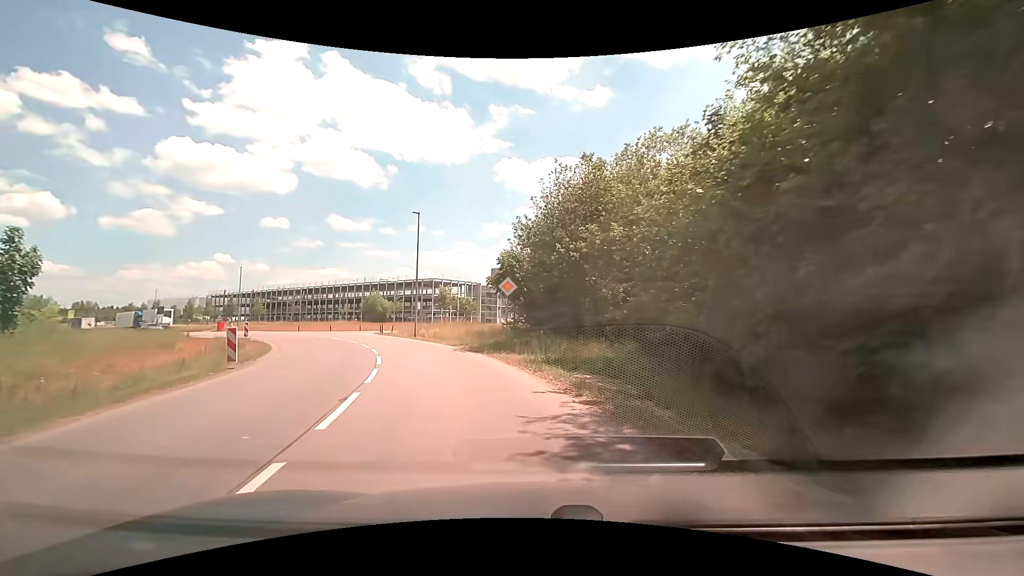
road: unclassified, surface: asphalt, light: Day
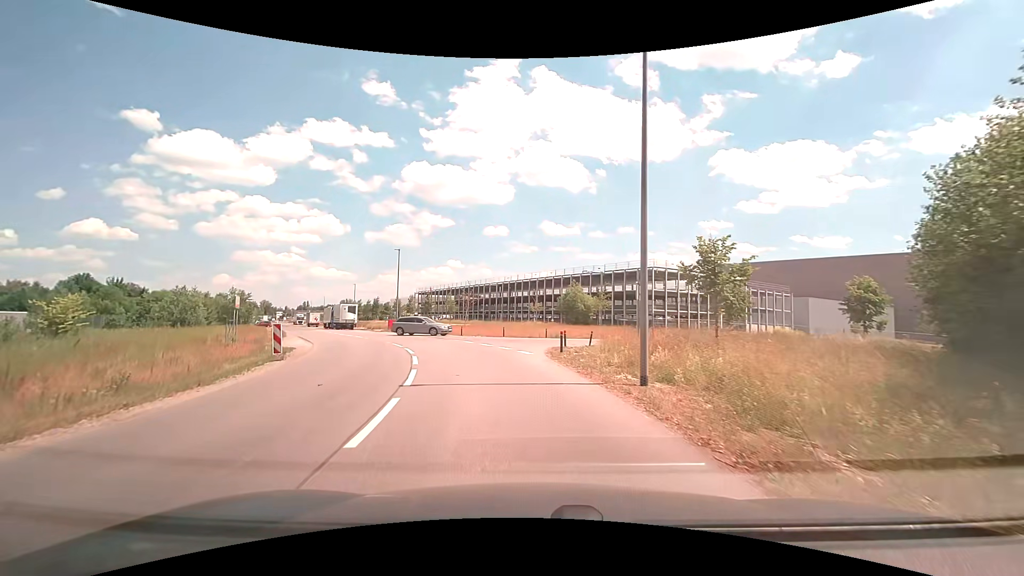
(-5.4, +23.5) m; -24°
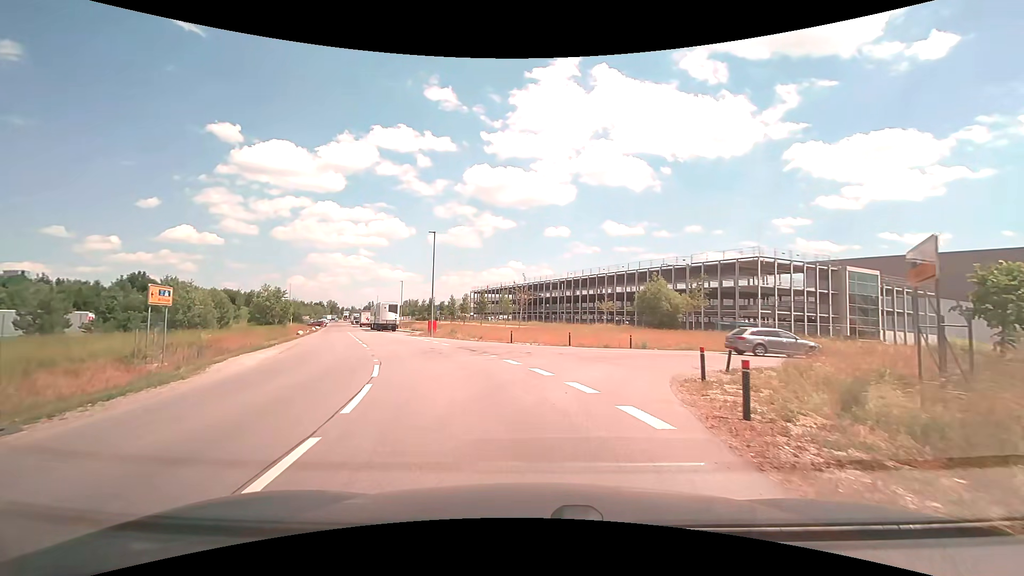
(-0.8, +11.5) m; -7°
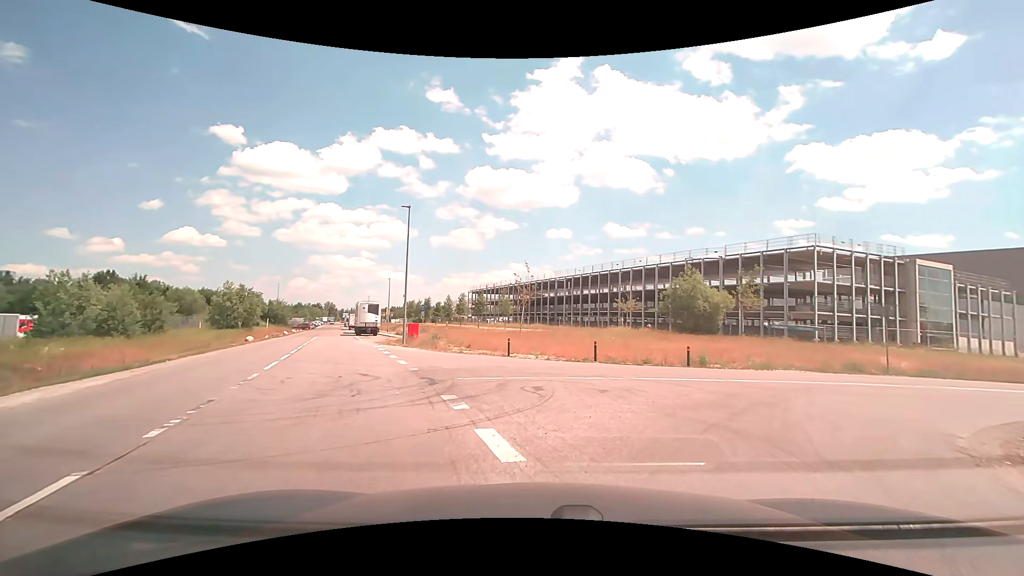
(-0.3, +9.6) m; -1°
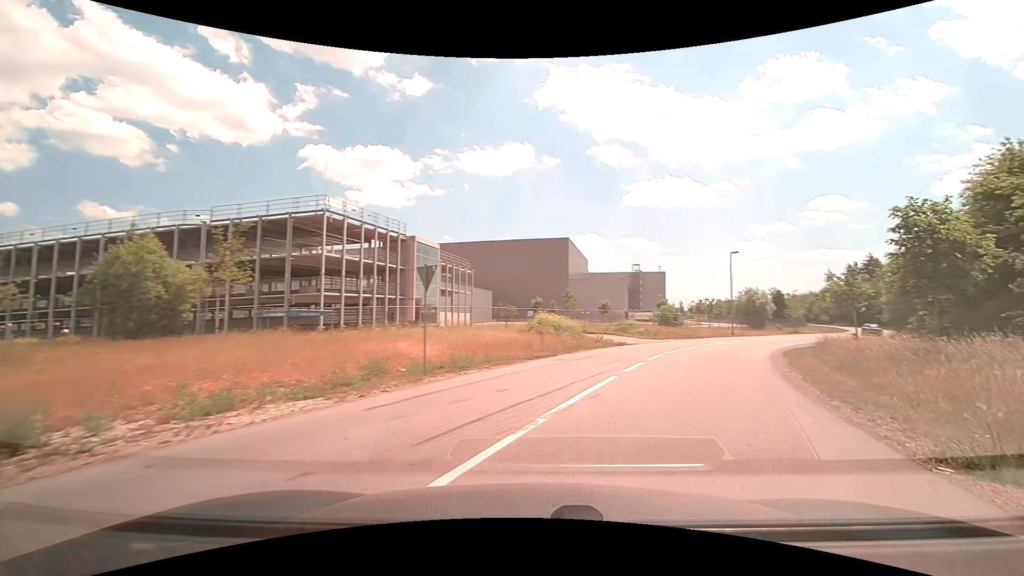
(+4.6, +13.1) m; +51°
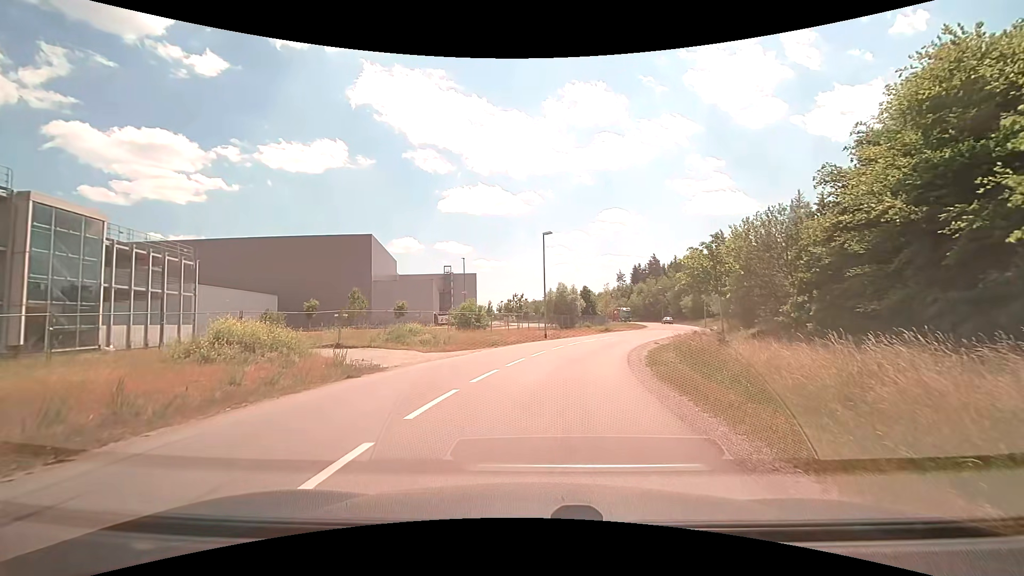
(+4.4, +14.5) m; +22°
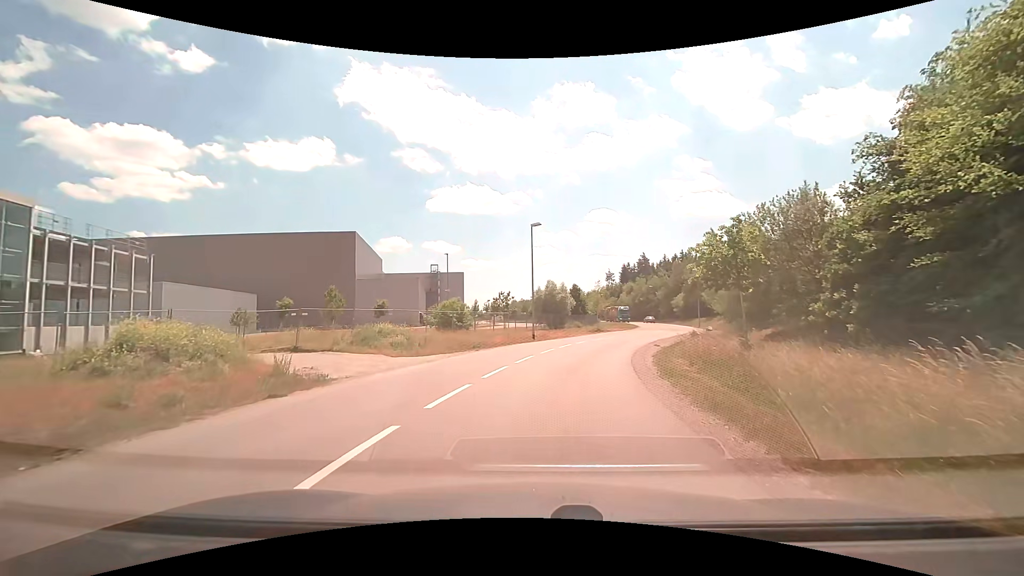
(0.0, +3.5) m; +1°
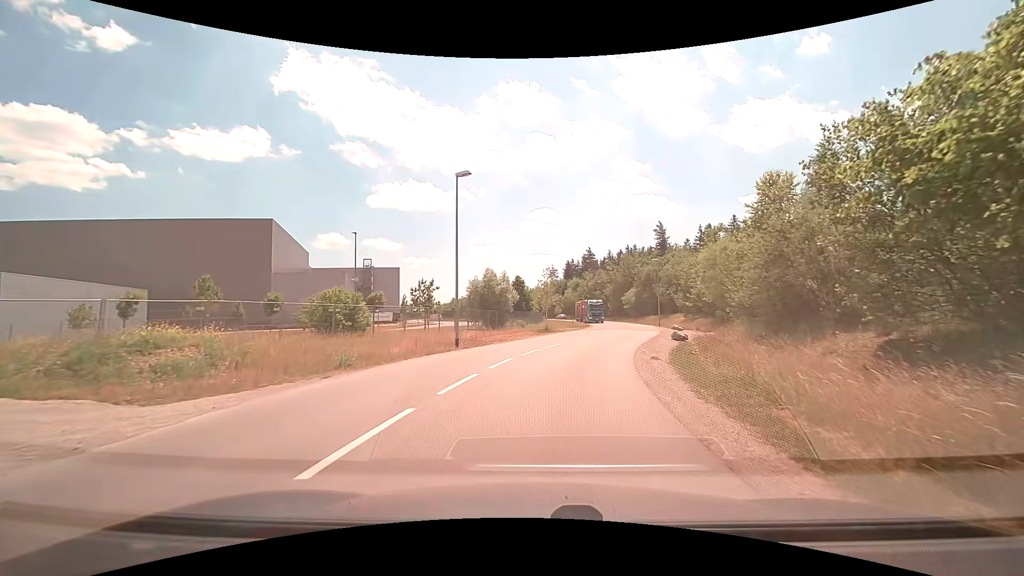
(+0.7, +12.5) m; +7°
(+1, +10) (+3, +20) (+5, +29) (+8, +39) (+10, +49) (+12, +59) (+14, +68) (+15, +78) (+15, +88) (+15, +98) m
